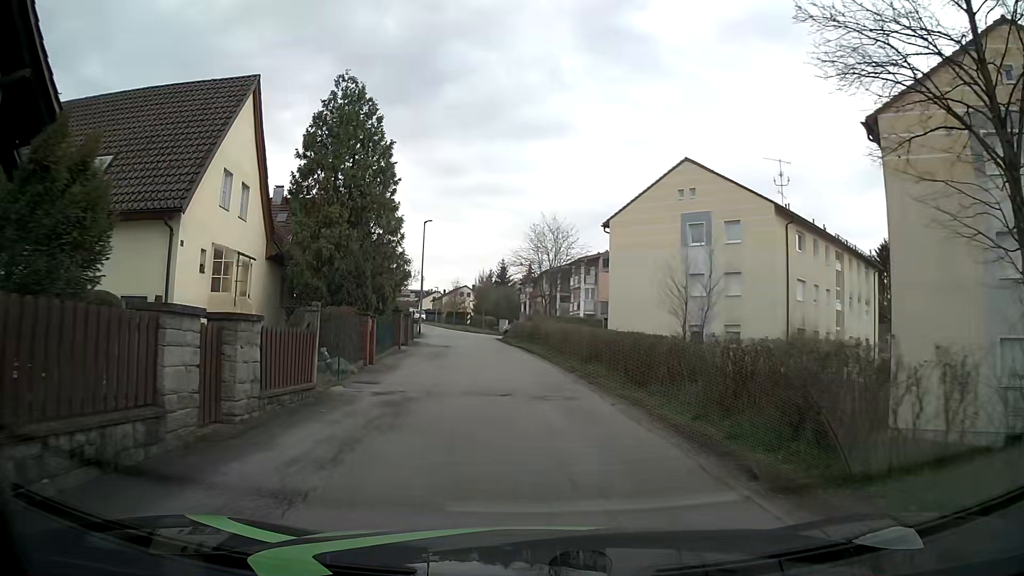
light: Day
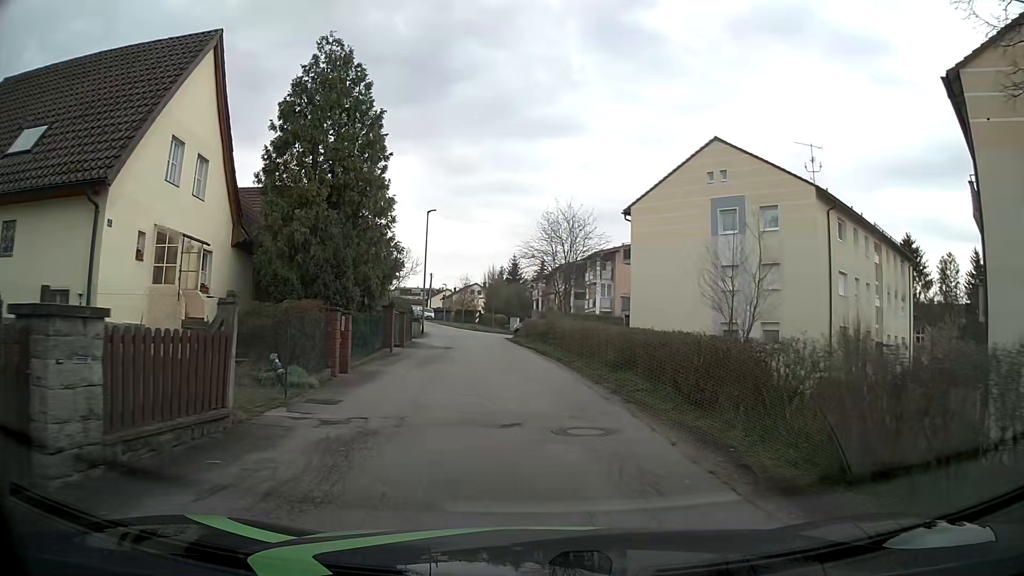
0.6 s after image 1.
(0.0, +4.1) m; 0°
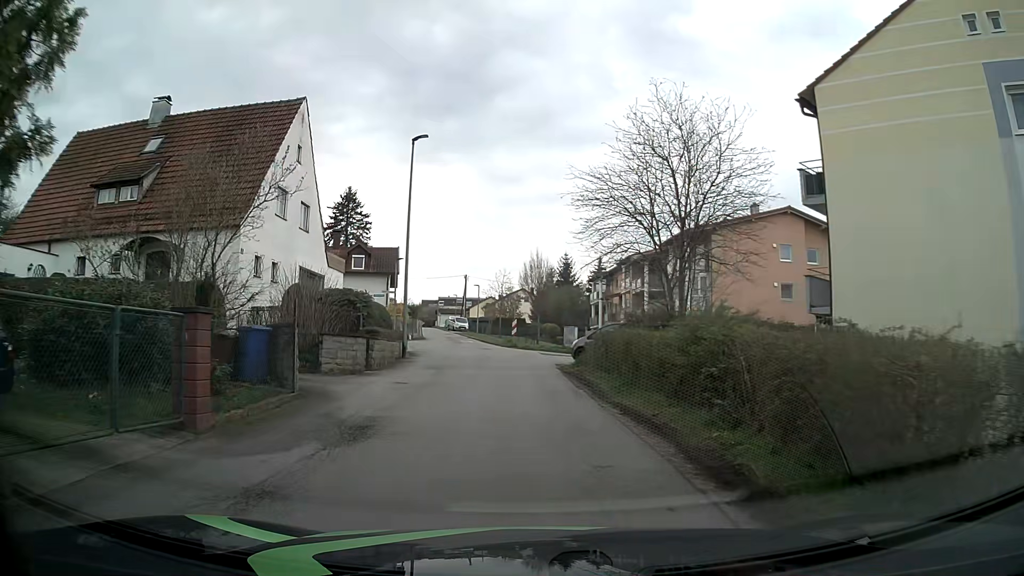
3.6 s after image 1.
(-0.9, +20.7) m; -5°
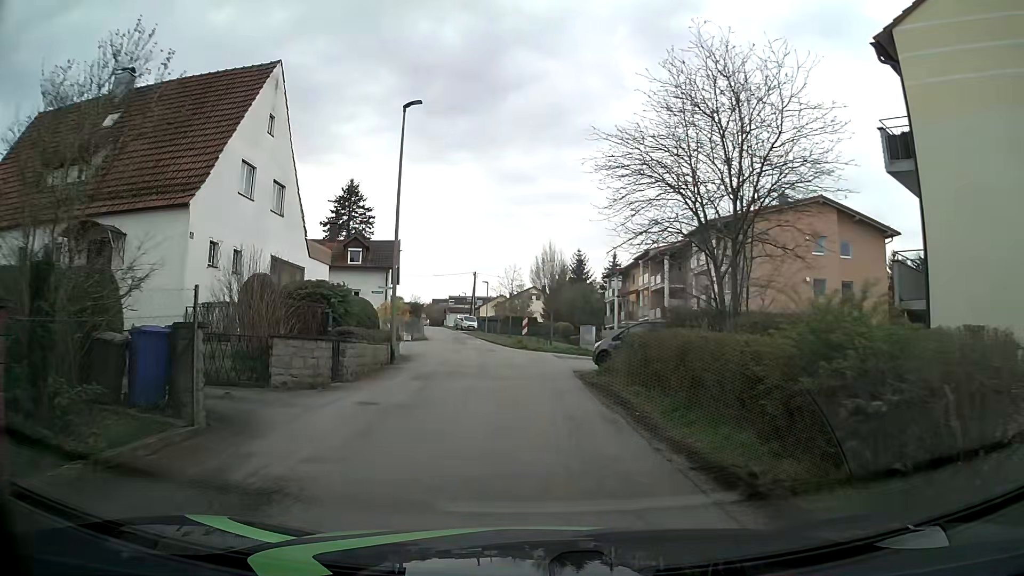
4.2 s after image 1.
(0.0, +4.0) m; -1°
